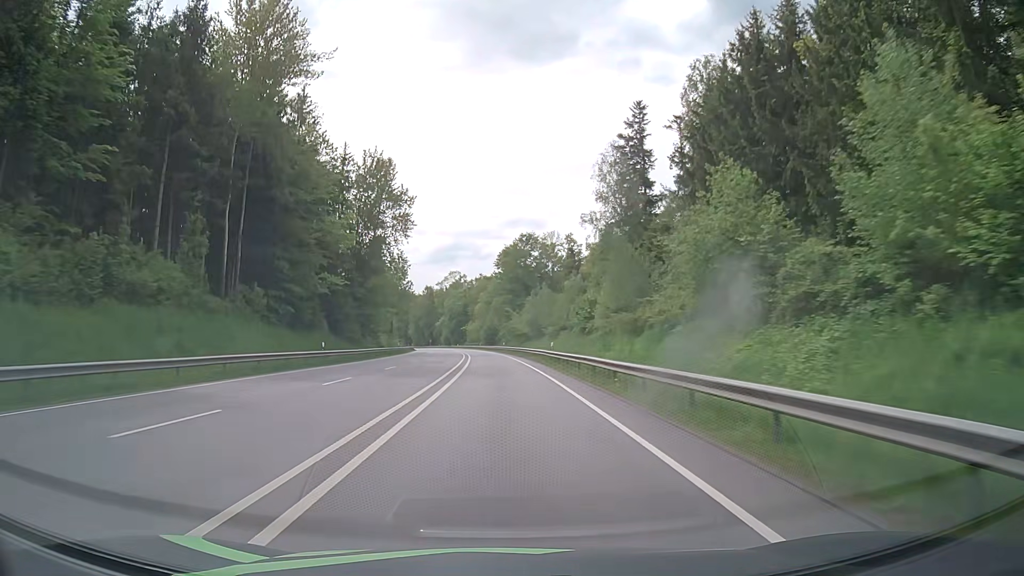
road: primary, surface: asphalt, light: Day
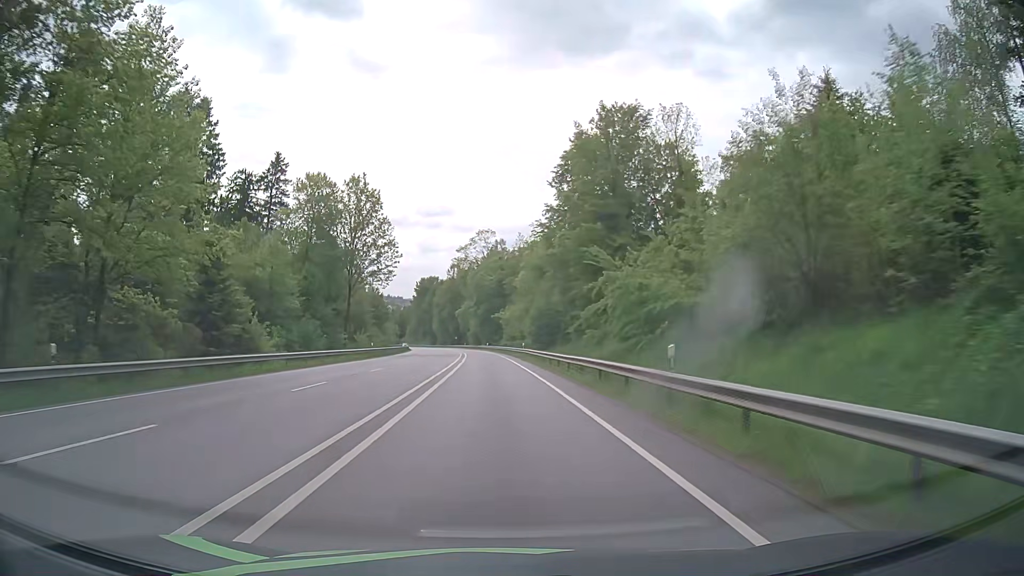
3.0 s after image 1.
(-2.3, +75.2) m; -4°
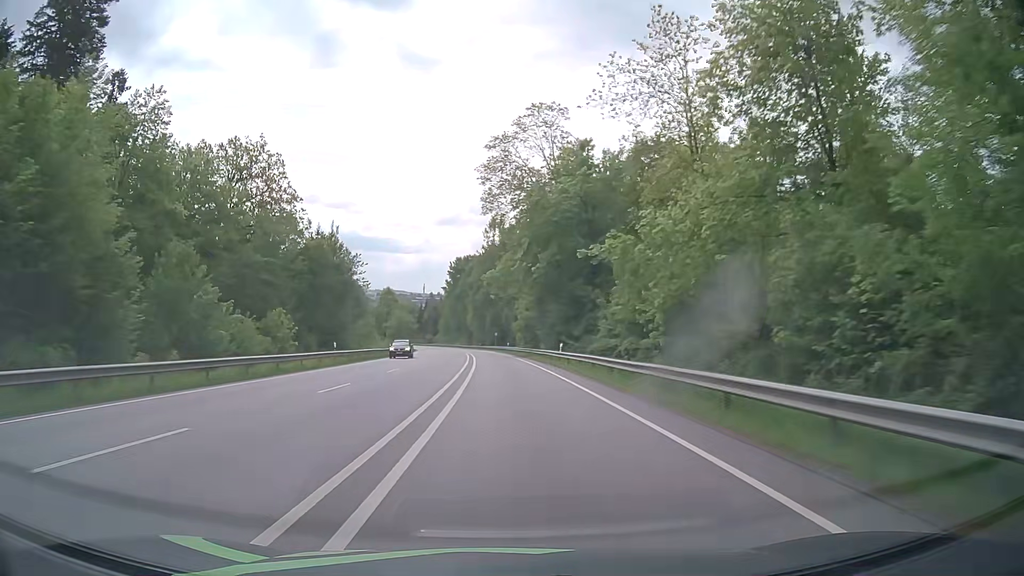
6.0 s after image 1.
(-3.2, +73.1) m; -4°
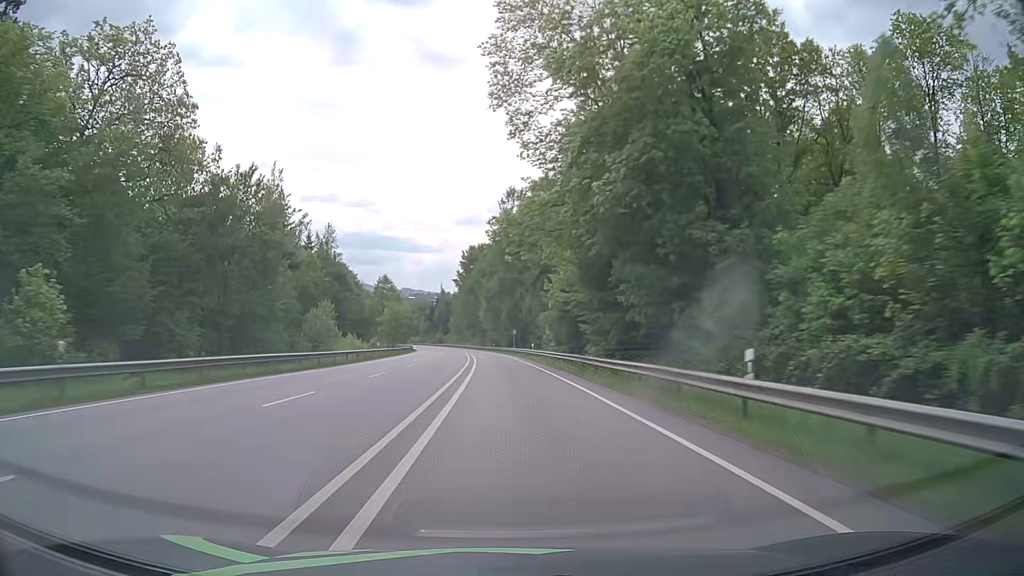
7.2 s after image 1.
(-0.5, +28.9) m; -2°
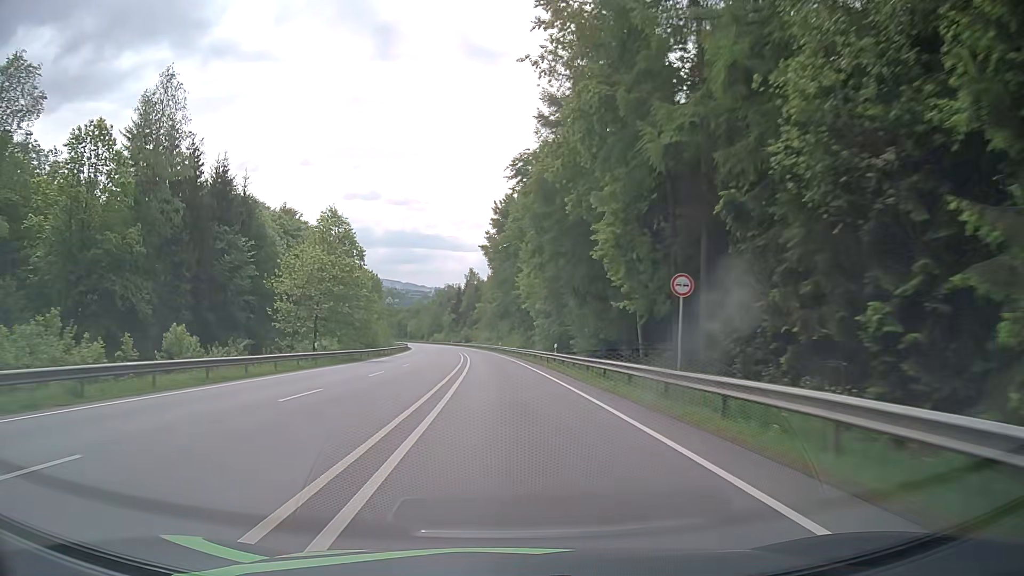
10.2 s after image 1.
(-2.2, +71.4) m; -4°
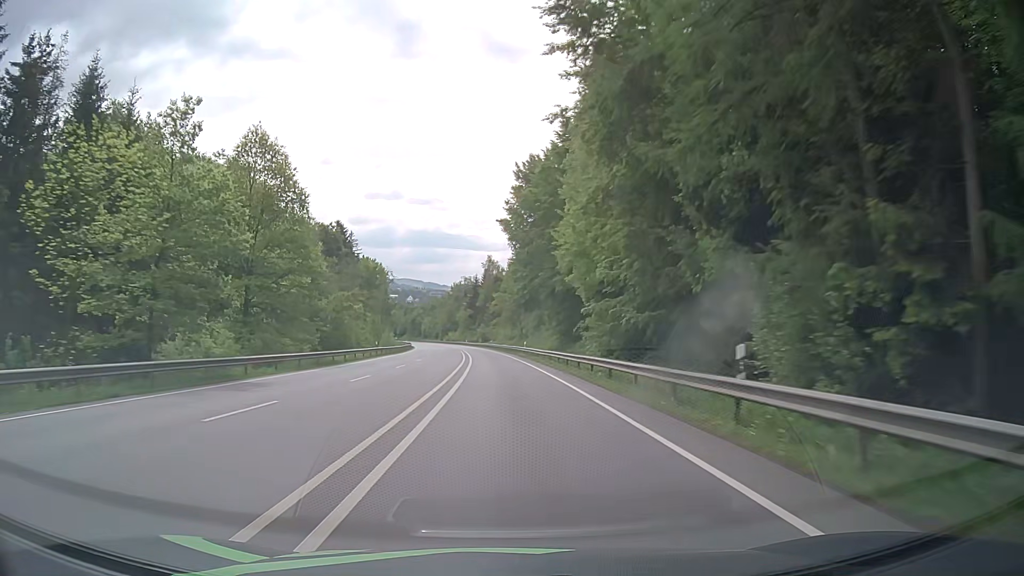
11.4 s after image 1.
(-0.2, +28.6) m; -1°
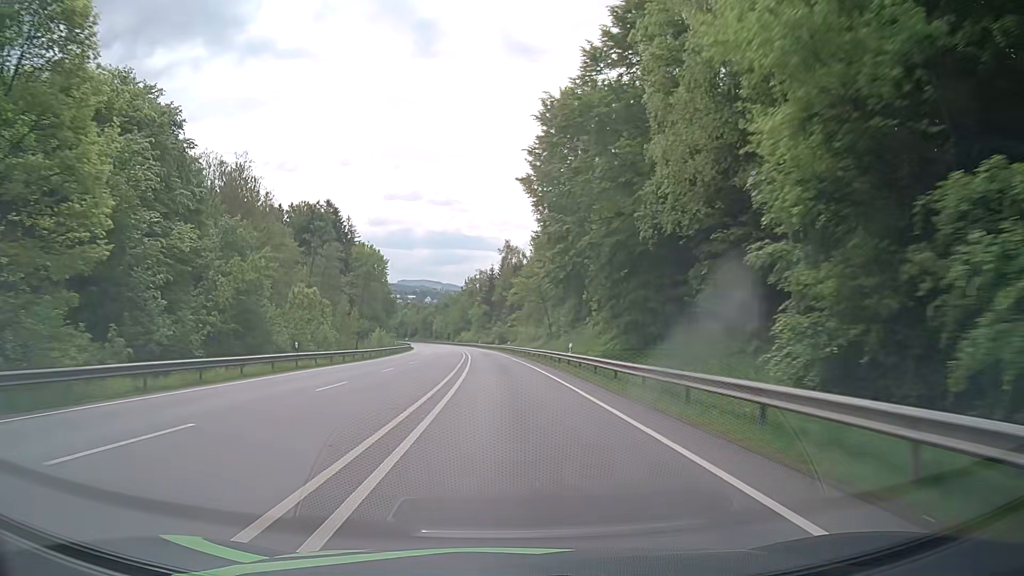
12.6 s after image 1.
(-0.4, +29.0) m; -1°
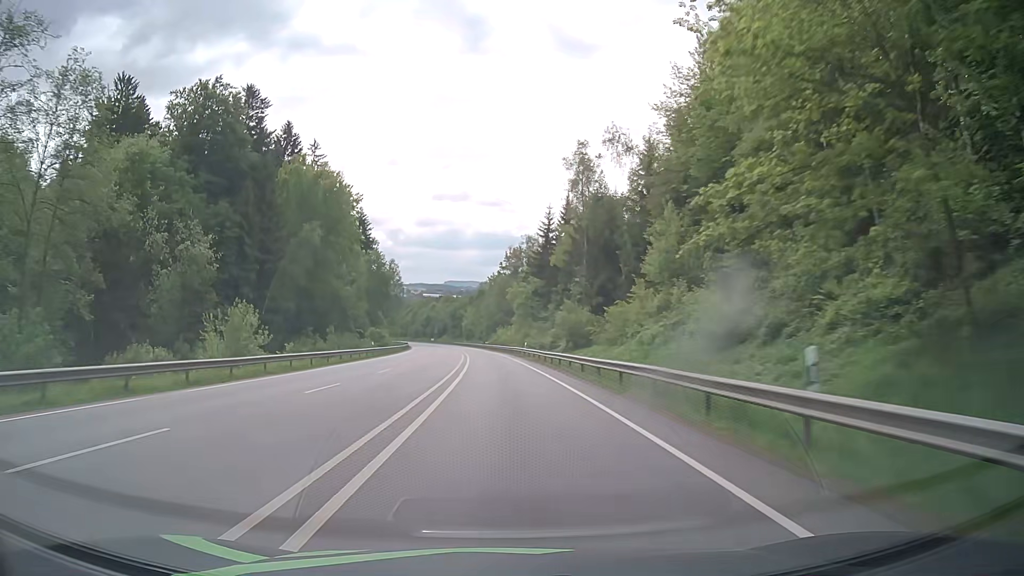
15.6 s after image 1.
(-3.2, +73.8) m; -5°
(0, +10) (0, +20) (0, +30) (-1, +40) (-1, +50) (-2, +60) (-2, +70) (-3, +80) (-4, +90) (-5, +100) m
